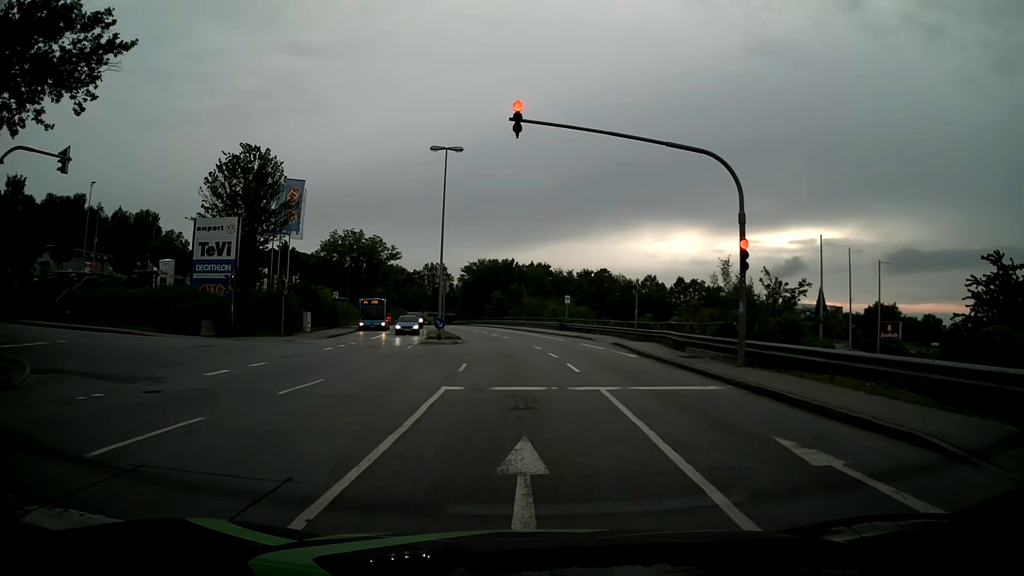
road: tertiary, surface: asphalt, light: Day
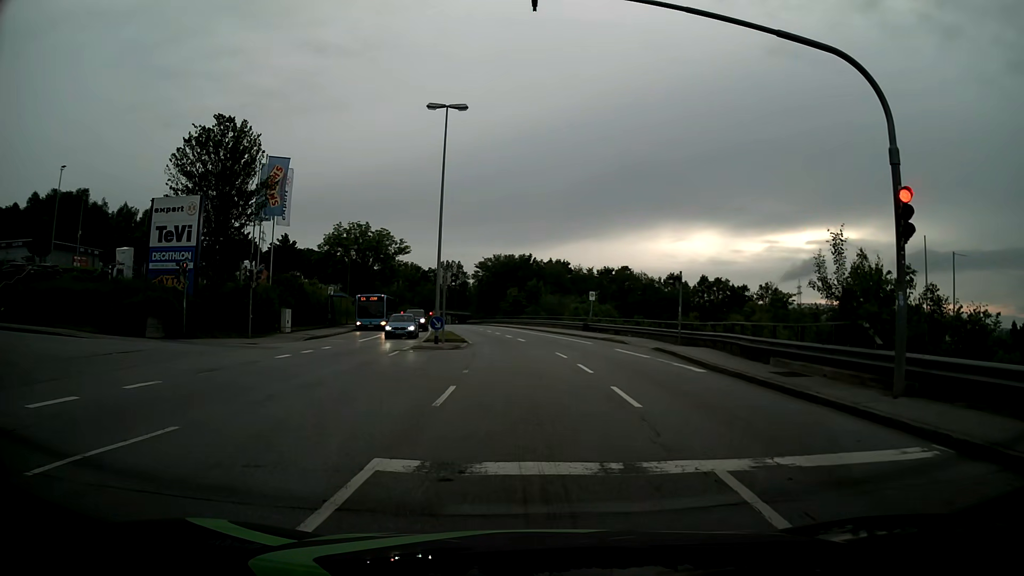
(-0.2, +6.9) m; -3°
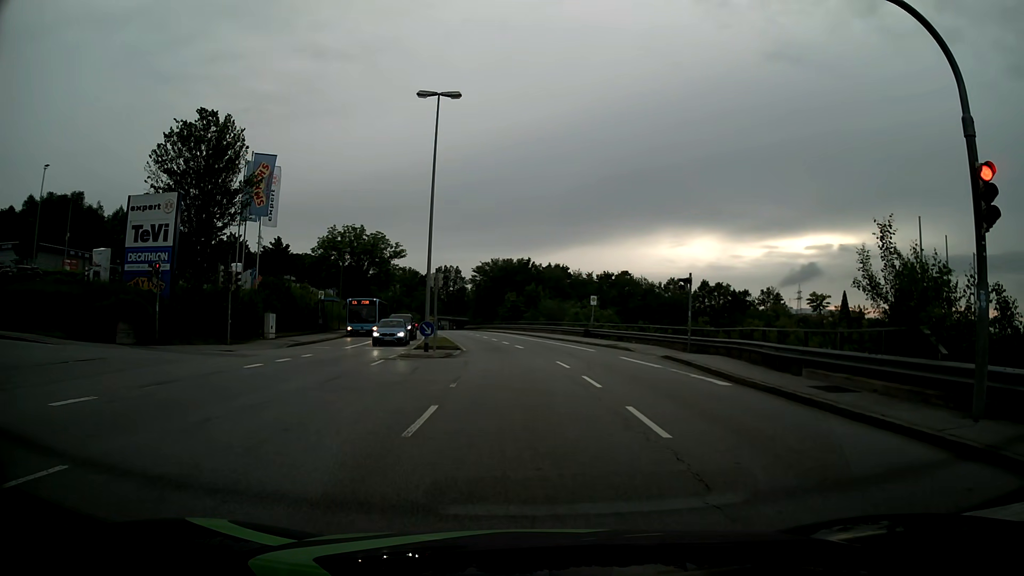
(0.0, +2.1) m; 0°
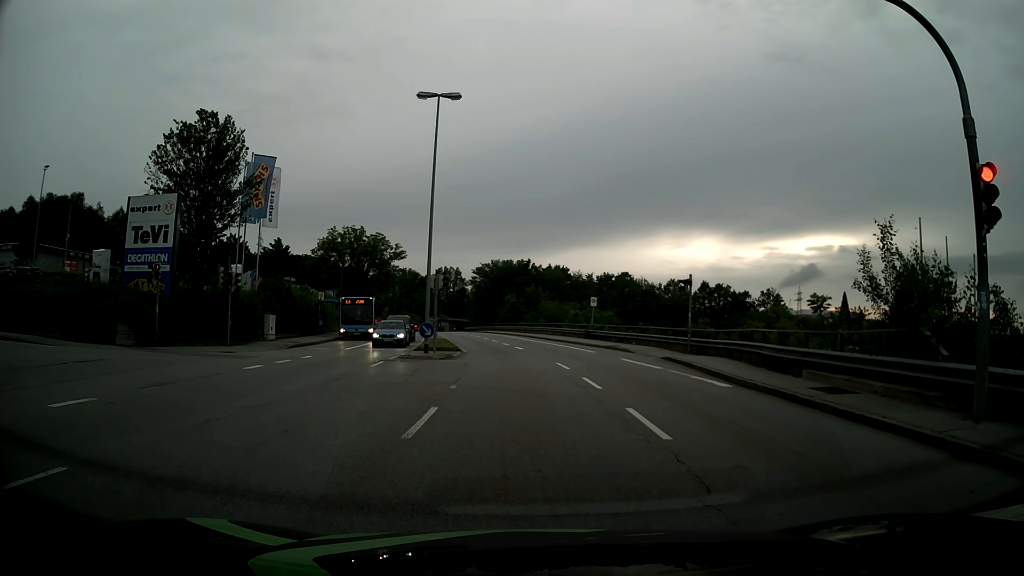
(0.0, +0.1) m; 0°
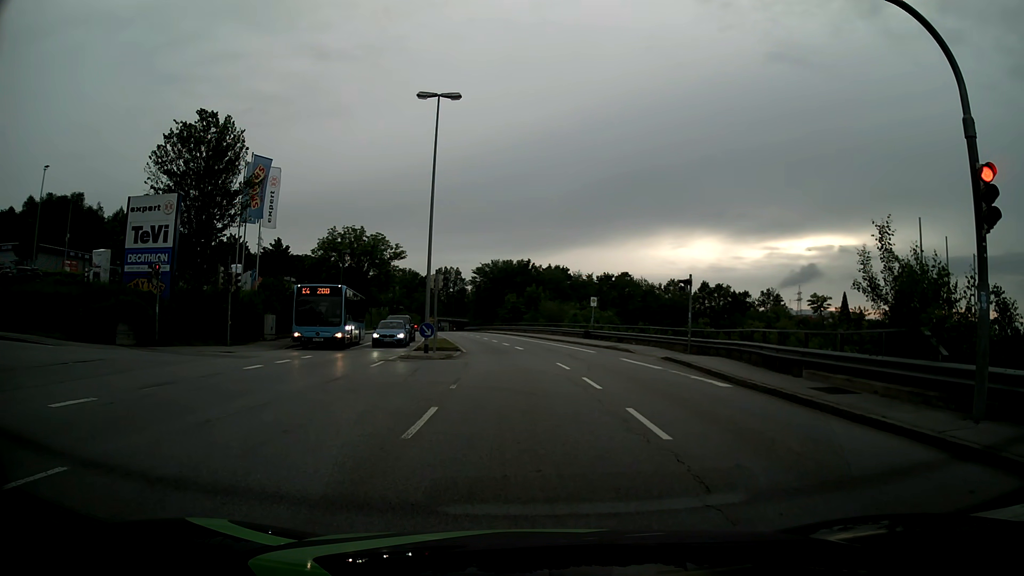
(0.0, 0.0) m; 0°
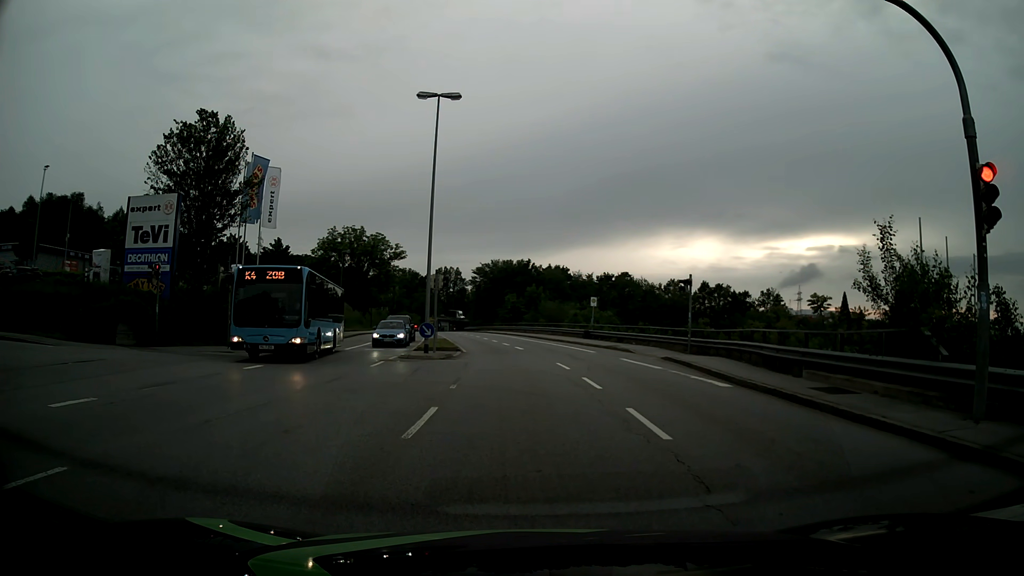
(0.0, 0.0) m; 0°
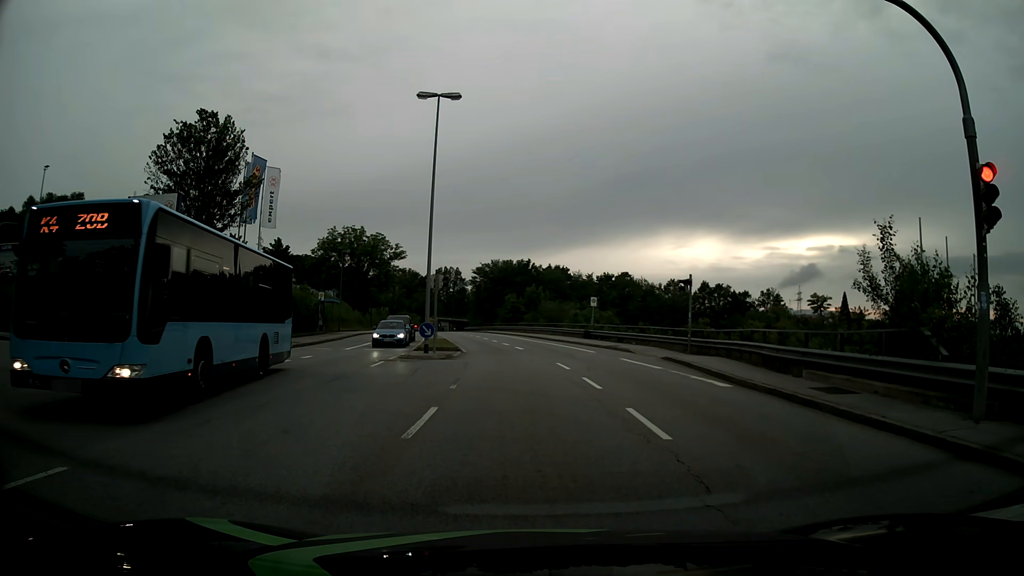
(0.0, 0.0) m; 0°
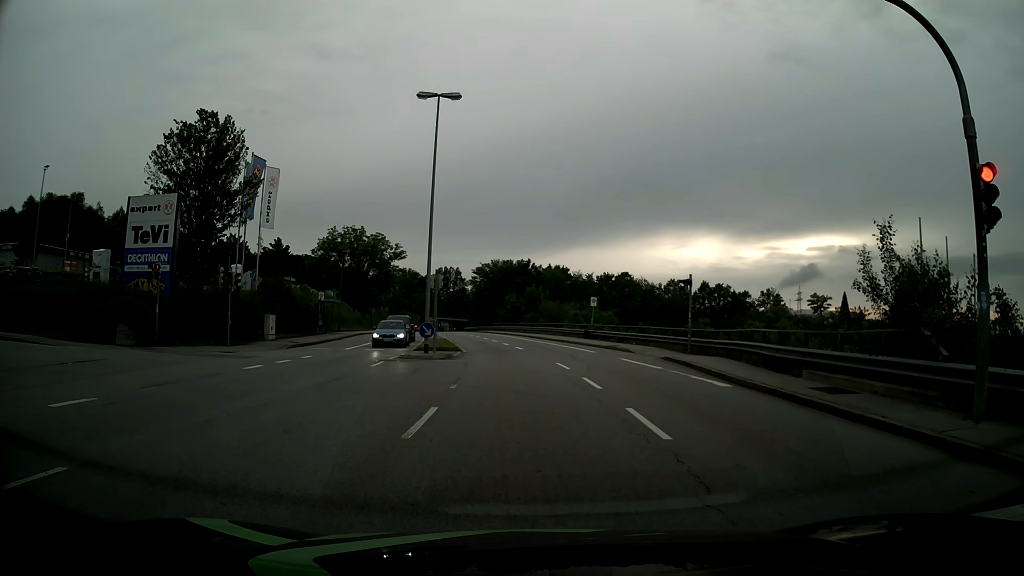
(0.0, 0.0) m; 0°
